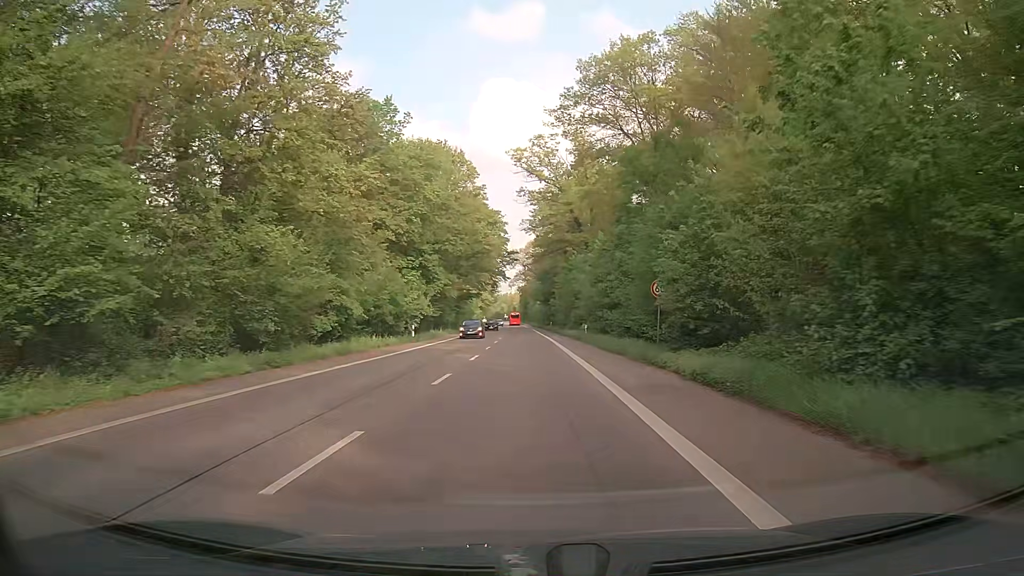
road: secondary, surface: asphalt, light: Day
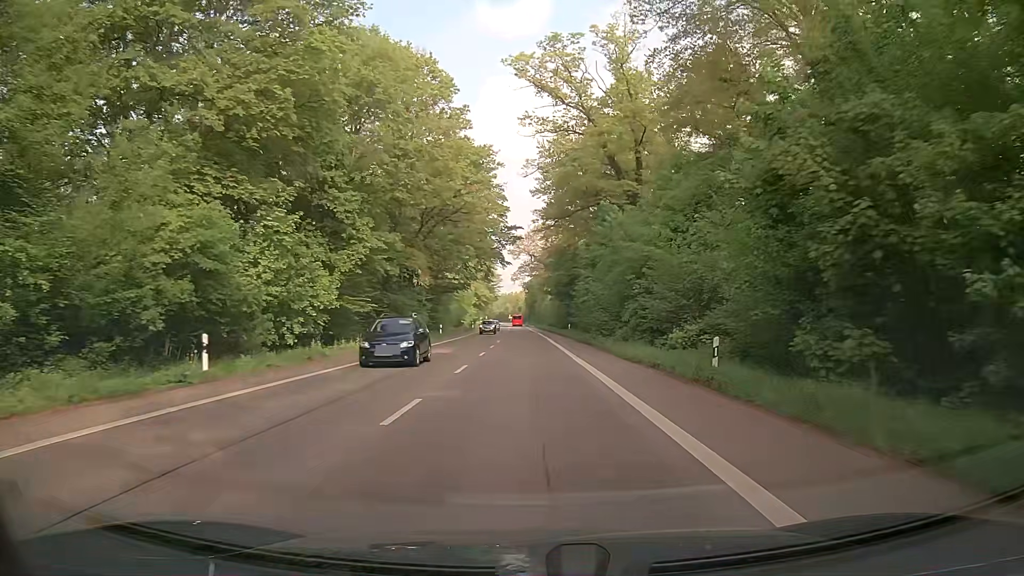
(-0.3, +32.8) m; -1°
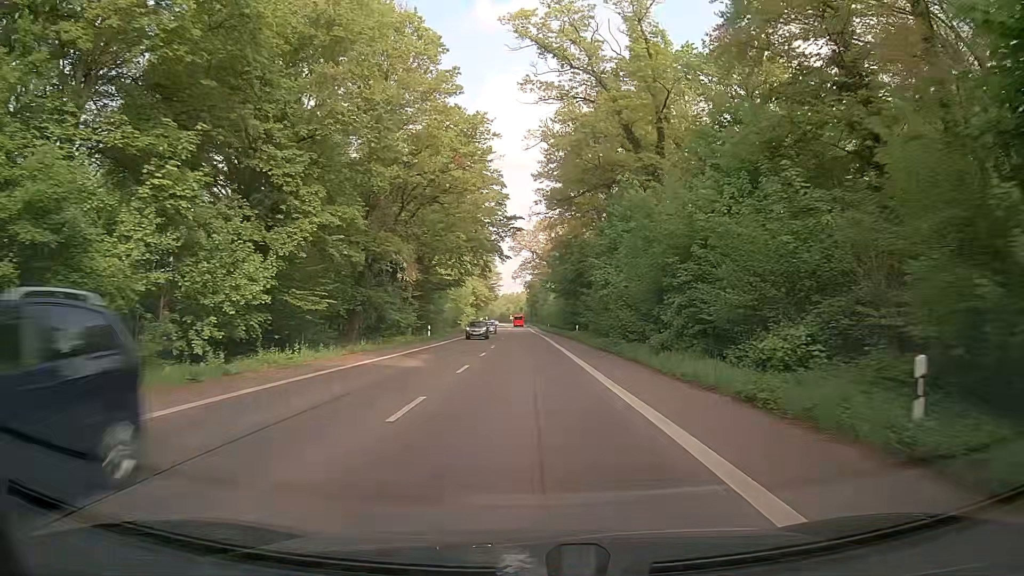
(0.0, +8.7) m; -1°
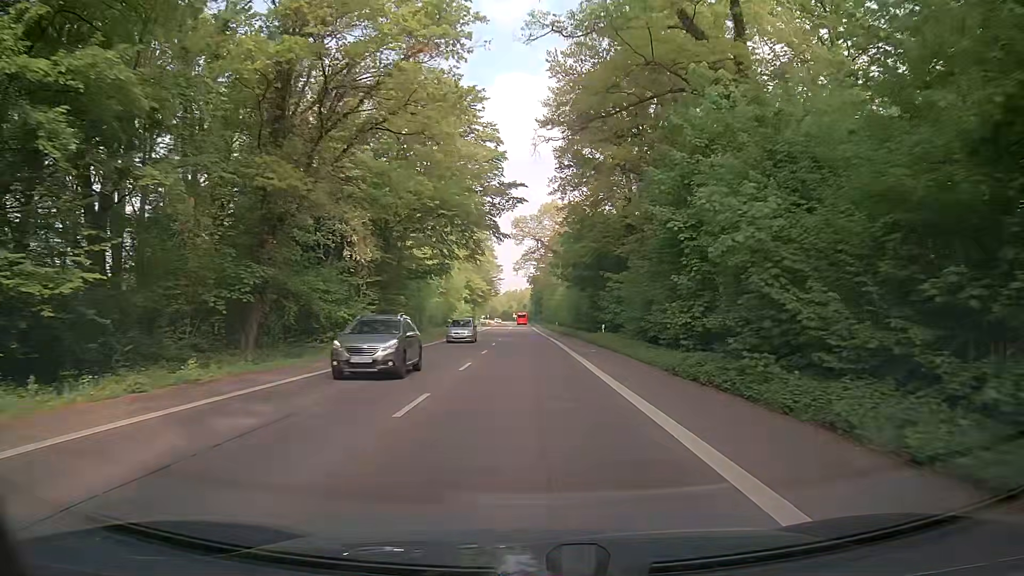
(+0.1, +17.8) m; 0°
